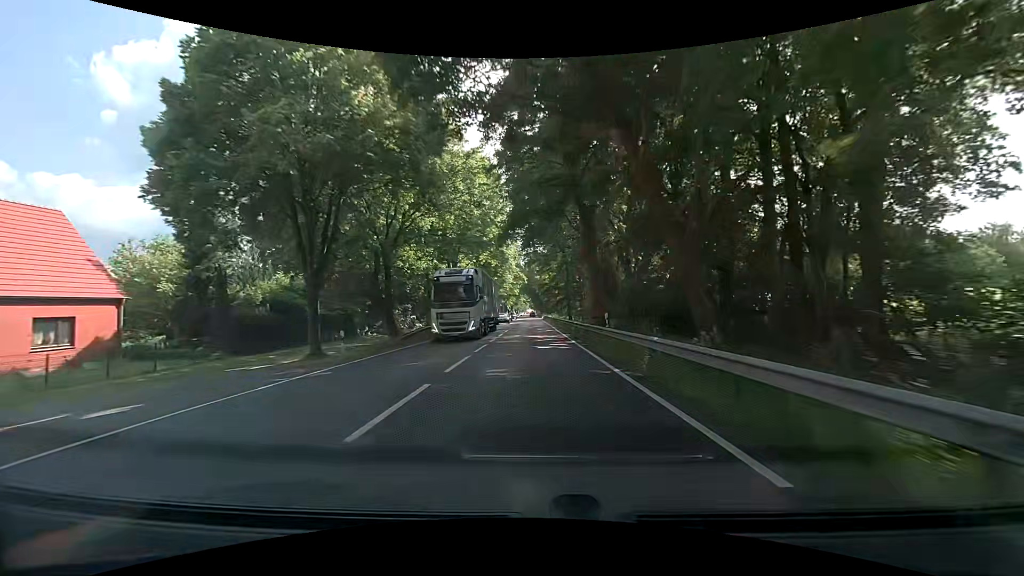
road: primary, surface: asphalt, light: Day
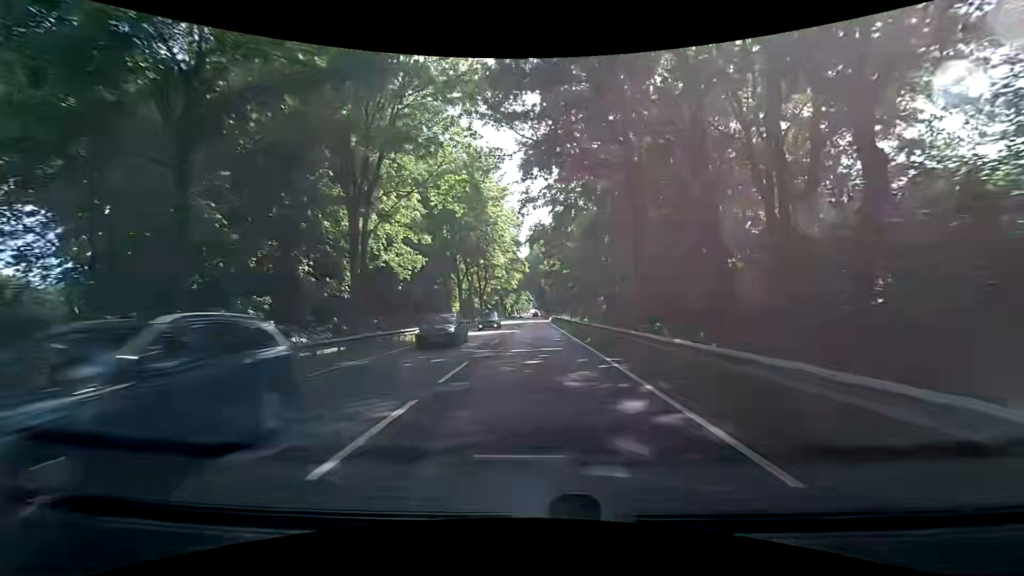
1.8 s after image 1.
(-0.3, +31.8) m; 0°
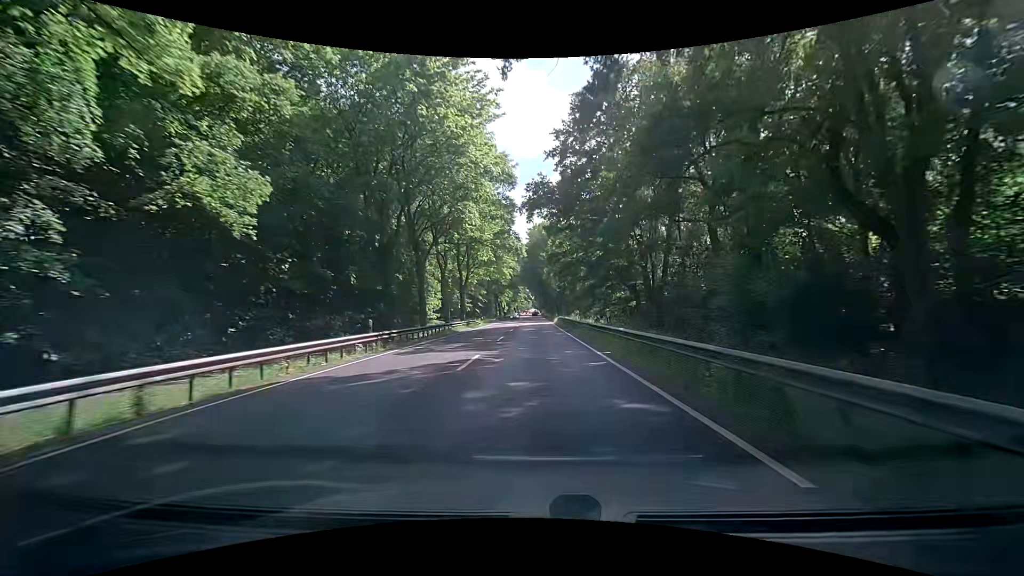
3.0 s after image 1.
(-0.1, +21.3) m; 0°
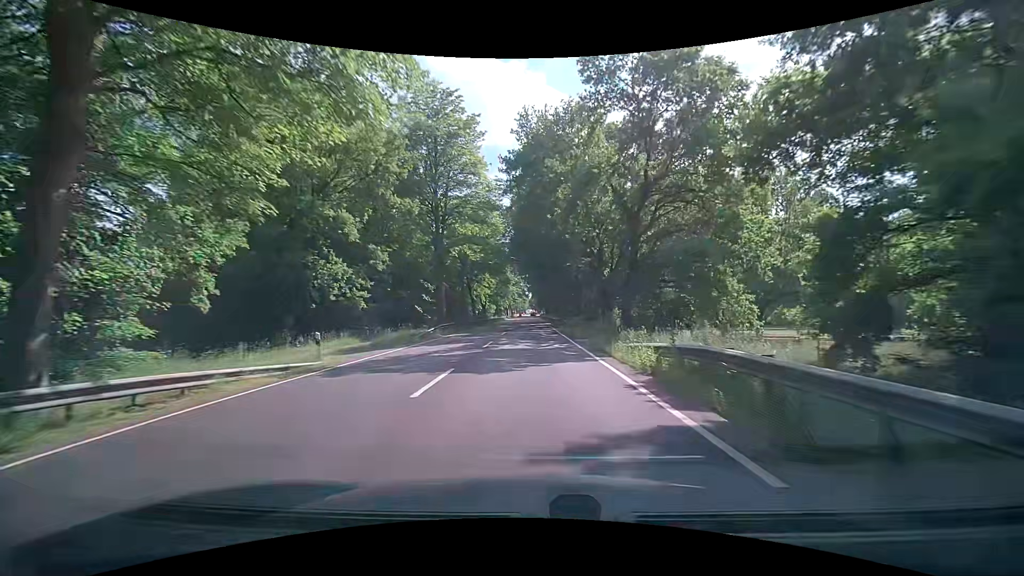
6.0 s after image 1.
(+0.3, +51.6) m; 0°
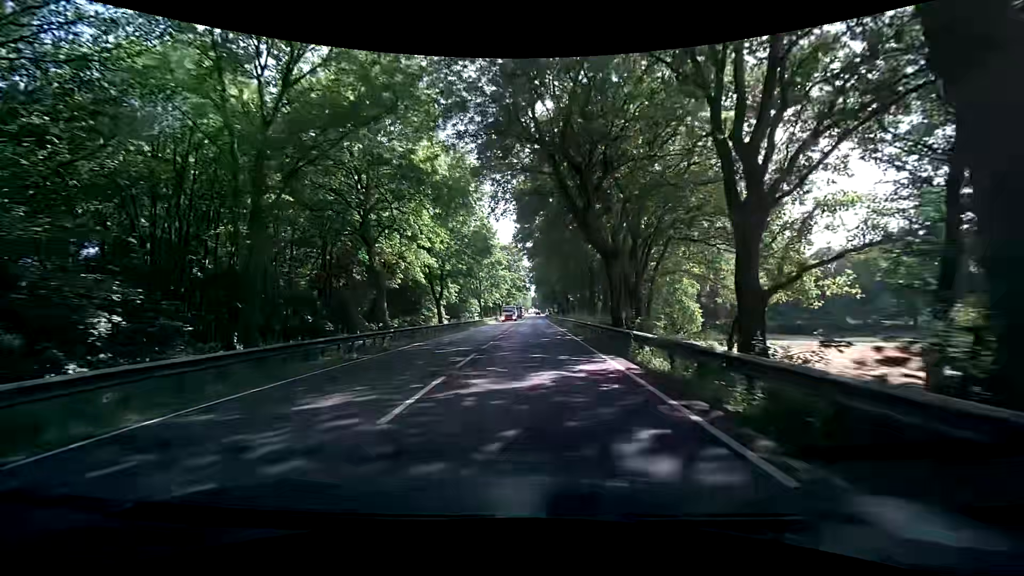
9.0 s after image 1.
(+0.3, +50.0) m; 0°
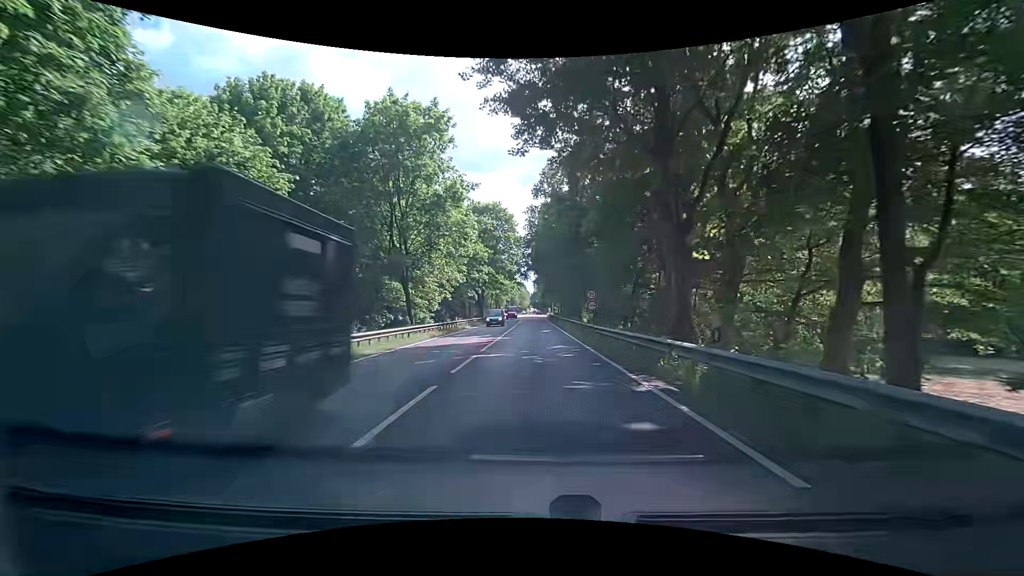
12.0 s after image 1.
(+0.1, +49.0) m; +1°
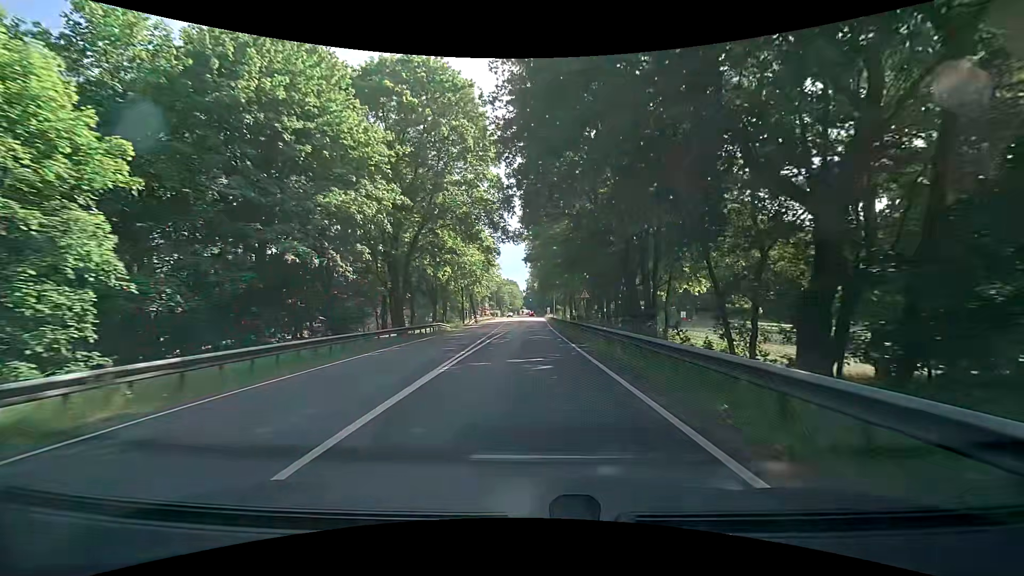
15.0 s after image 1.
(-0.1, +49.6) m; 0°
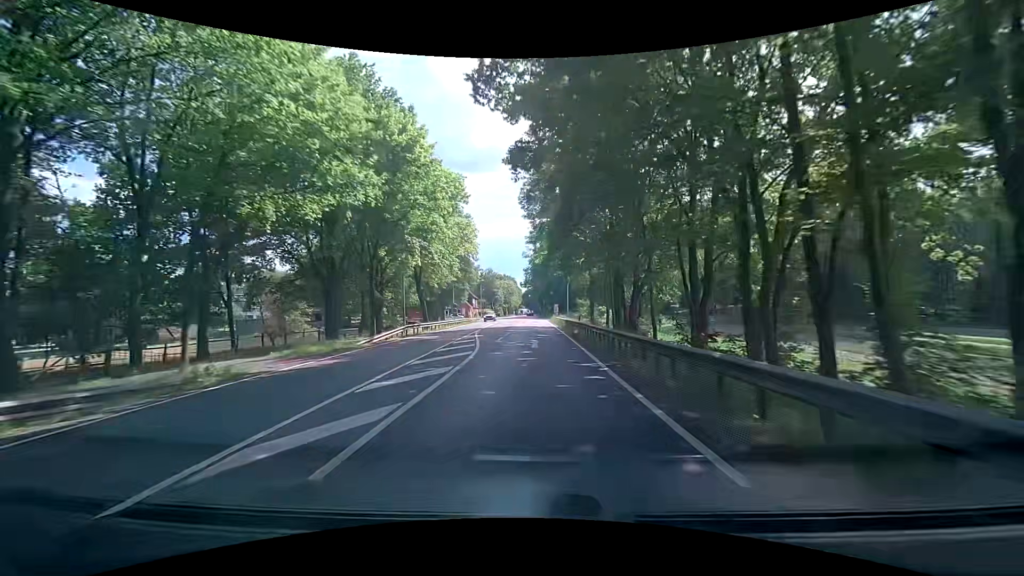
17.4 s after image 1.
(-0.1, +41.0) m; 0°
(0, +10) (0, +20) (0, +30) (0, +40) (+1, +50) (+1, +60) (+1, +70) (+1, +80) (+1, +90) (+1, +100) m
